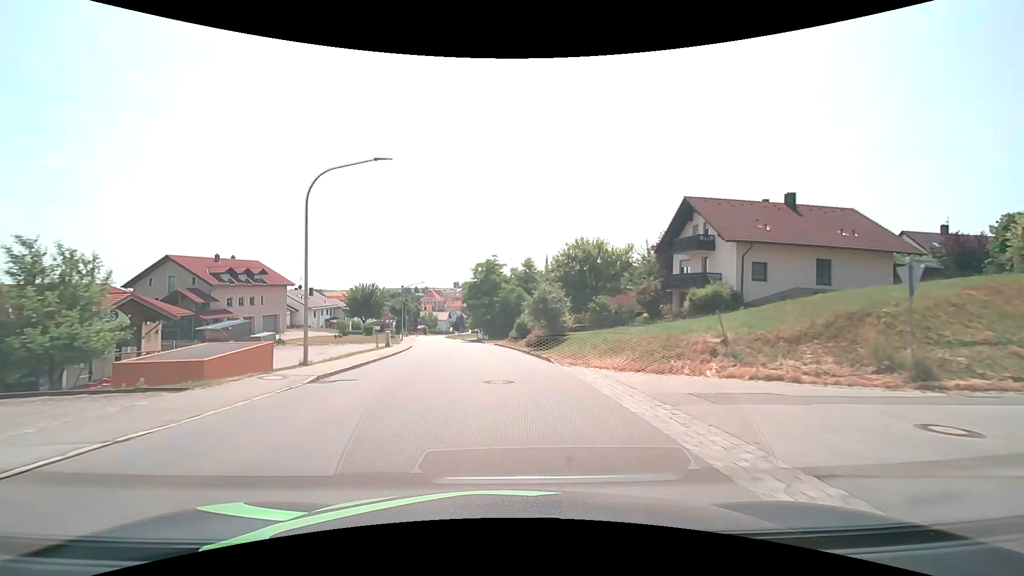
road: tertiary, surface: asphalt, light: Day
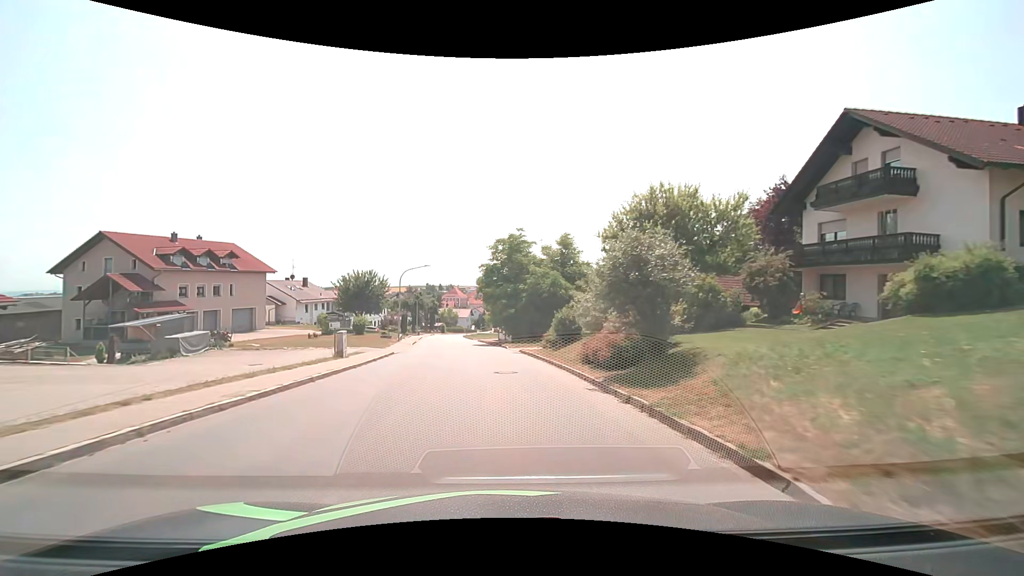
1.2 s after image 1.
(-0.4, +15.4) m; -3°
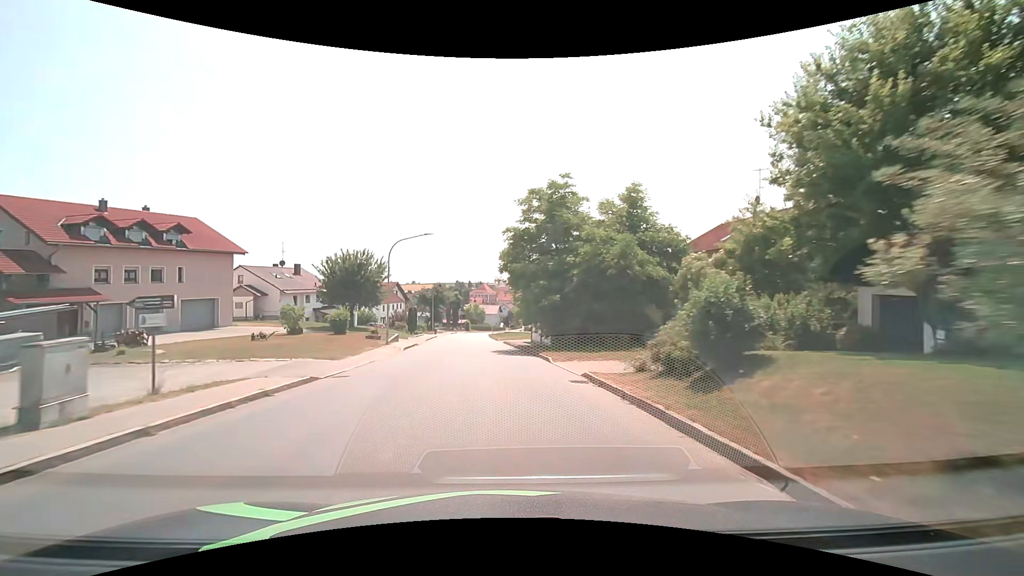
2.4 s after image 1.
(-0.4, +15.3) m; -3°
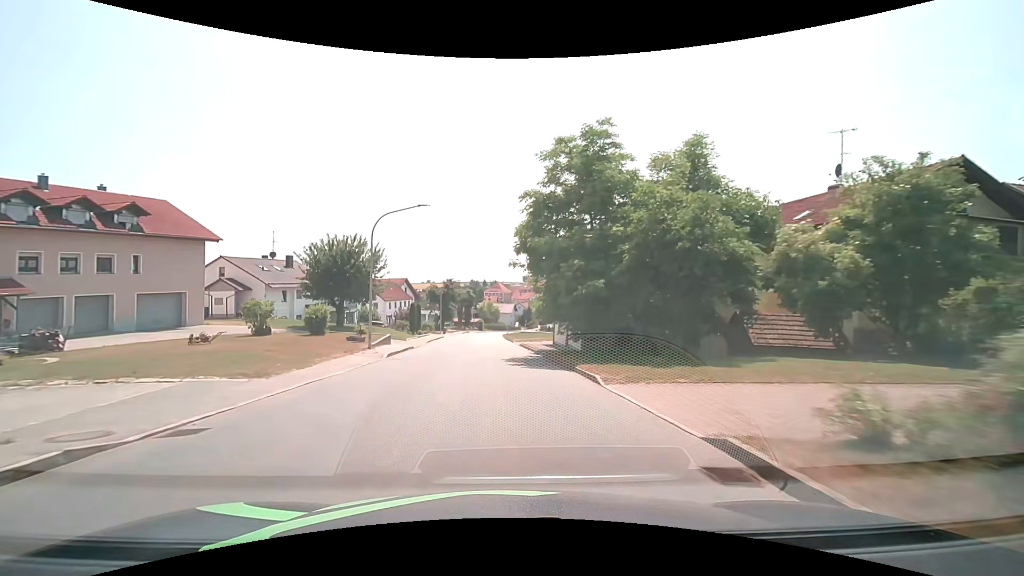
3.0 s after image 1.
(-0.1, +7.6) m; -2°
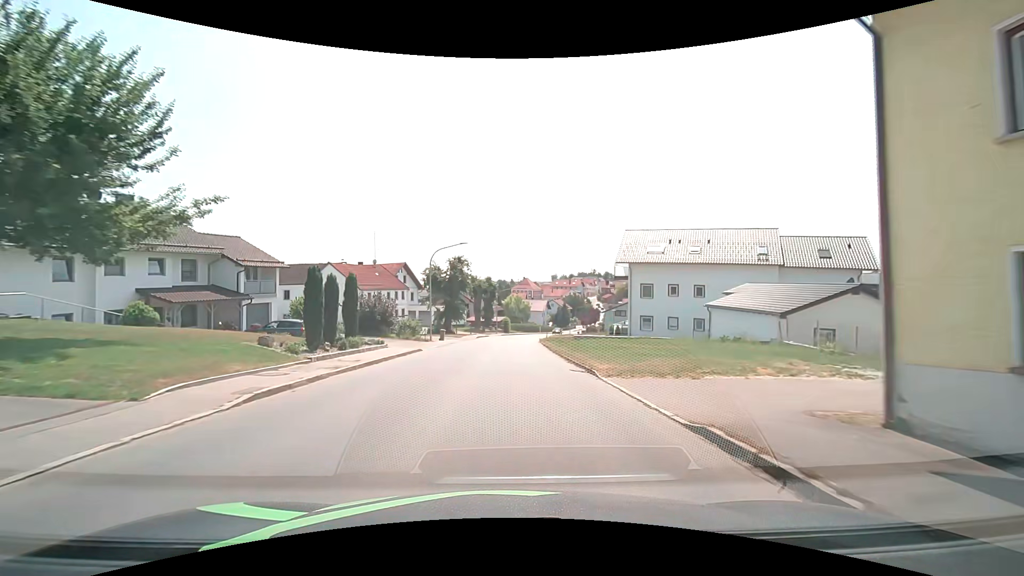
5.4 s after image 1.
(-1.1, +30.5) m; -3°
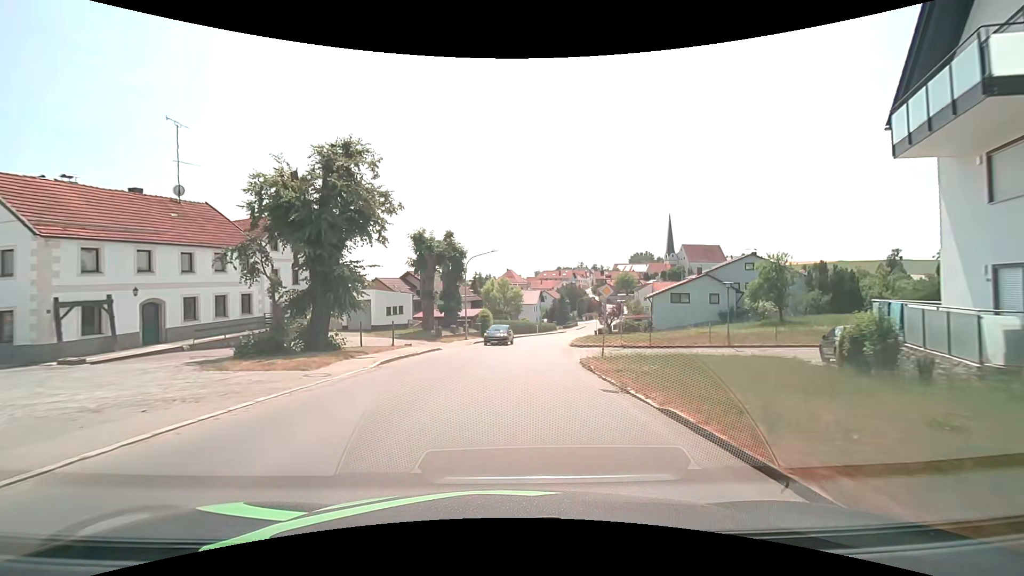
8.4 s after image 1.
(+0.2, +38.1) m; +2°
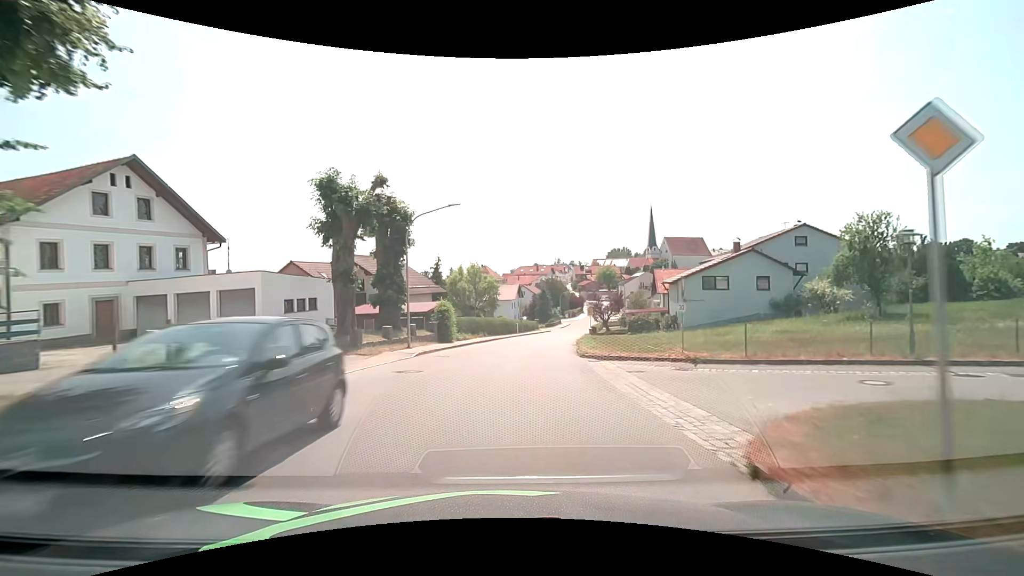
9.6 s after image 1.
(+0.3, +15.2) m; +2°
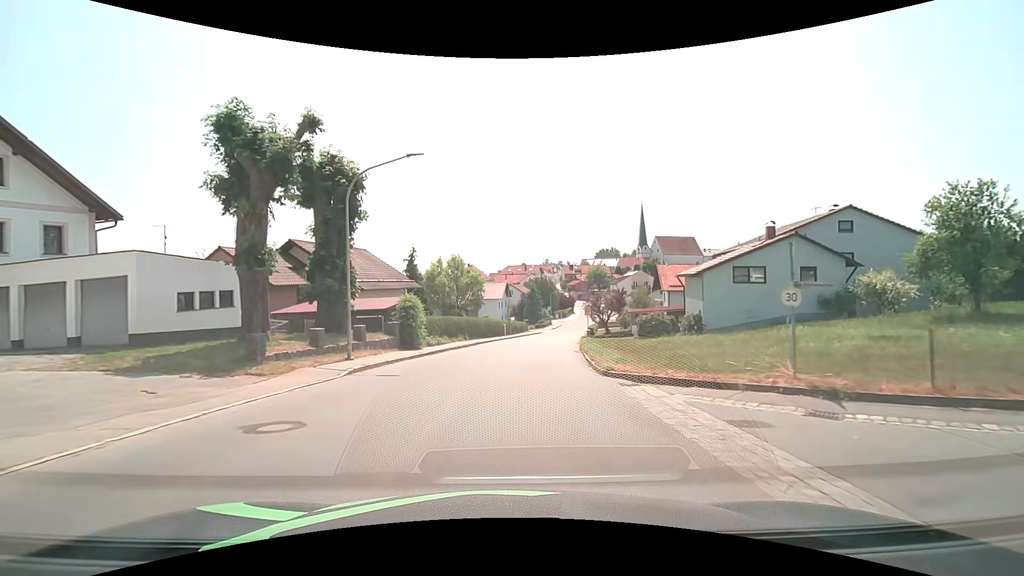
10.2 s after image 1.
(+0.1, +7.6) m; +2°
(0, +10) (+1, +20) (+2, +30) (+3, +40) (+4, +50) (+6, +60) (+8, +69) (+10, +79) (+12, +89) (+14, +99) m
